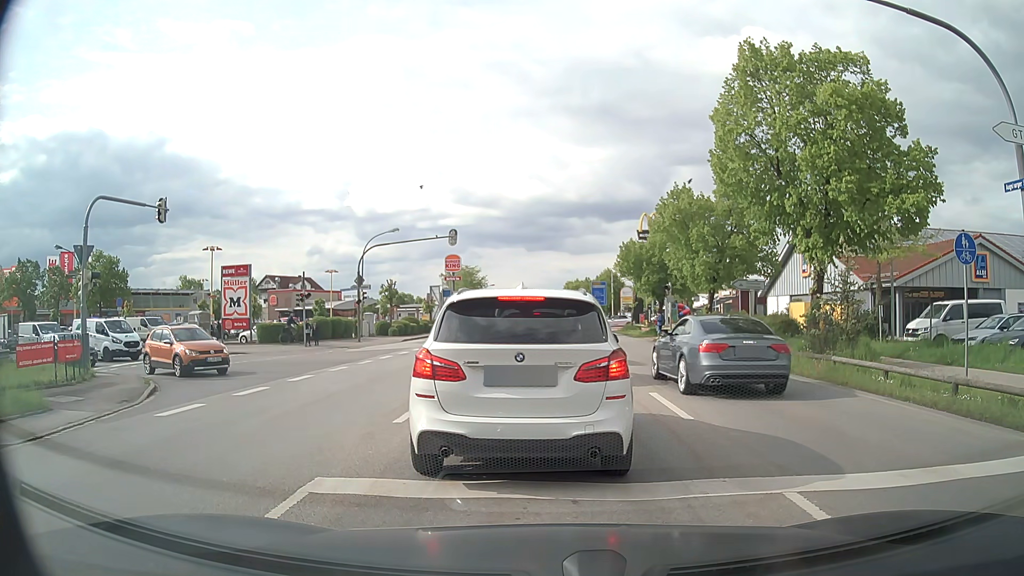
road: secondary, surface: asphalt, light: Day
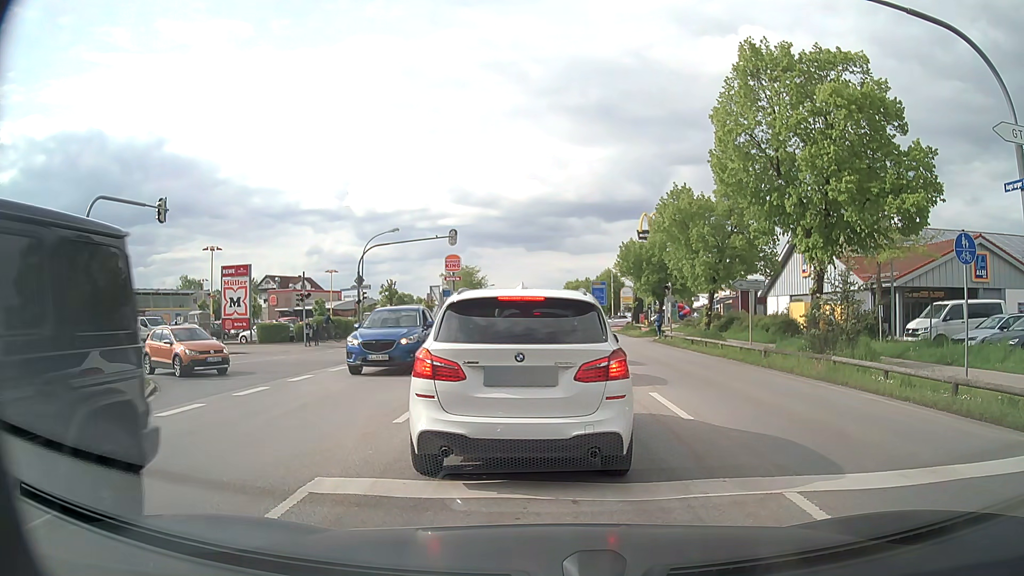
(0.0, 0.0) m; 0°
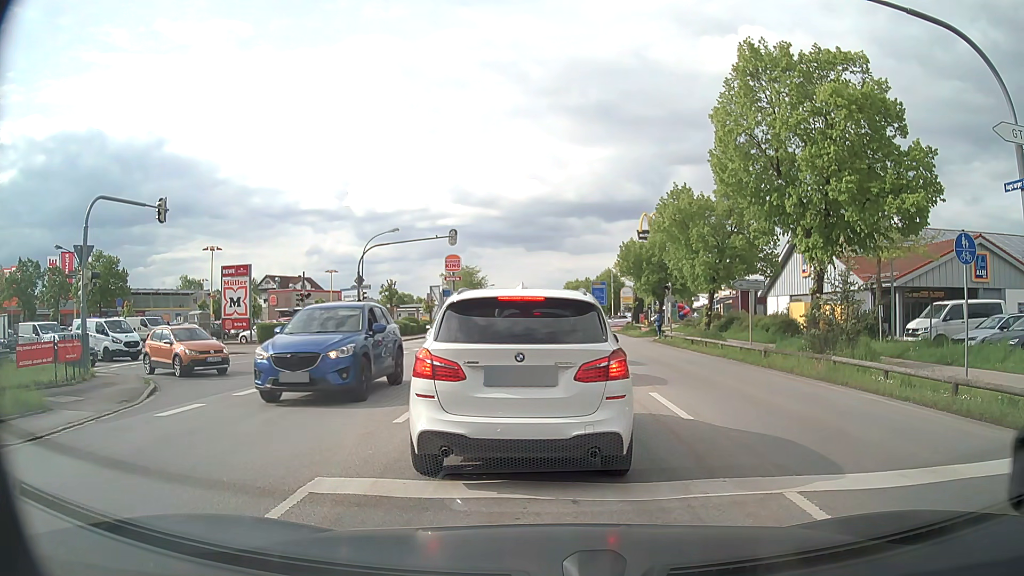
(0.0, 0.0) m; 0°
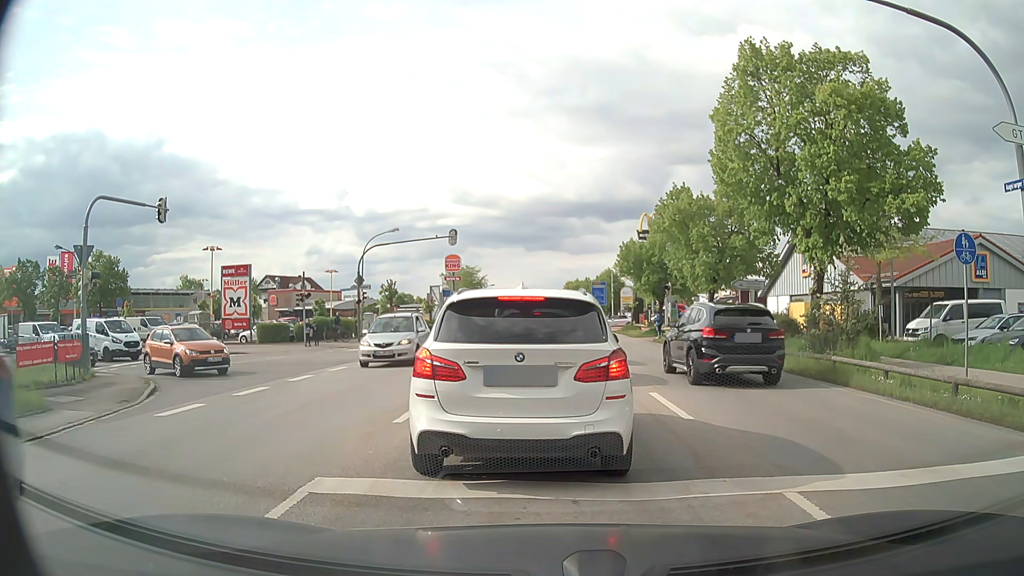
(0.0, 0.0) m; 0°
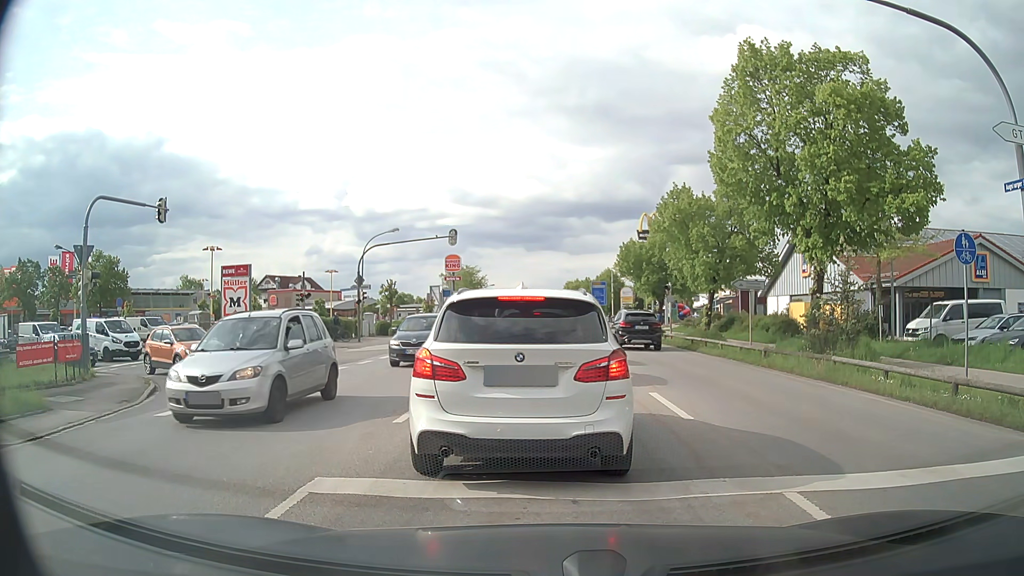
(0.0, 0.0) m; 0°
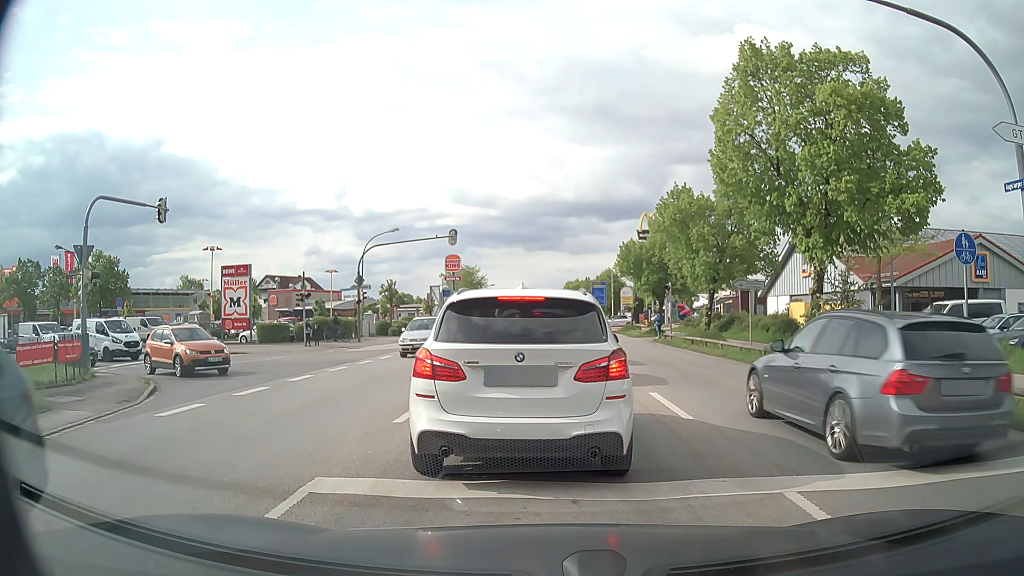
(0.0, 0.0) m; 0°
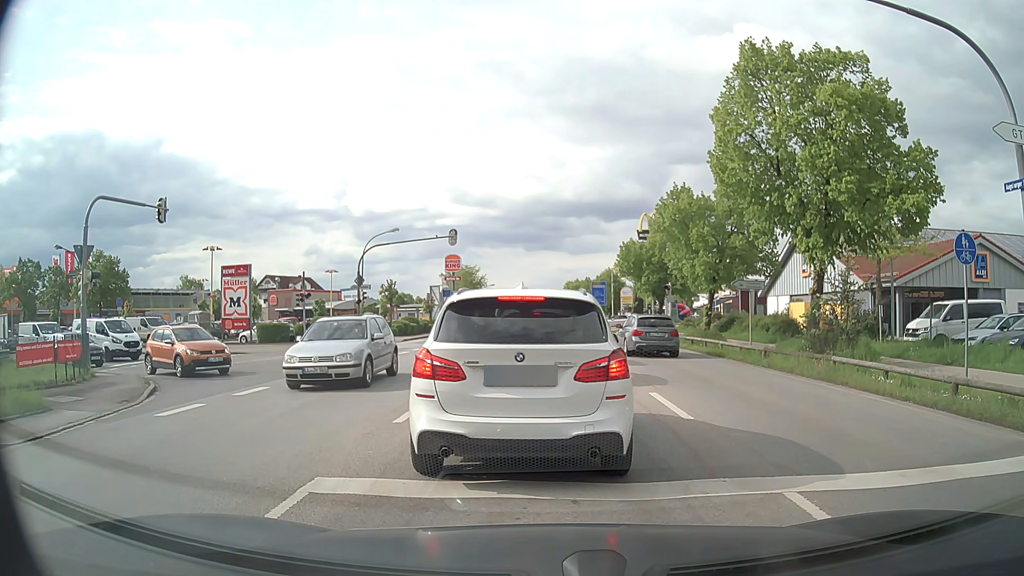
(0.0, 0.0) m; 0°
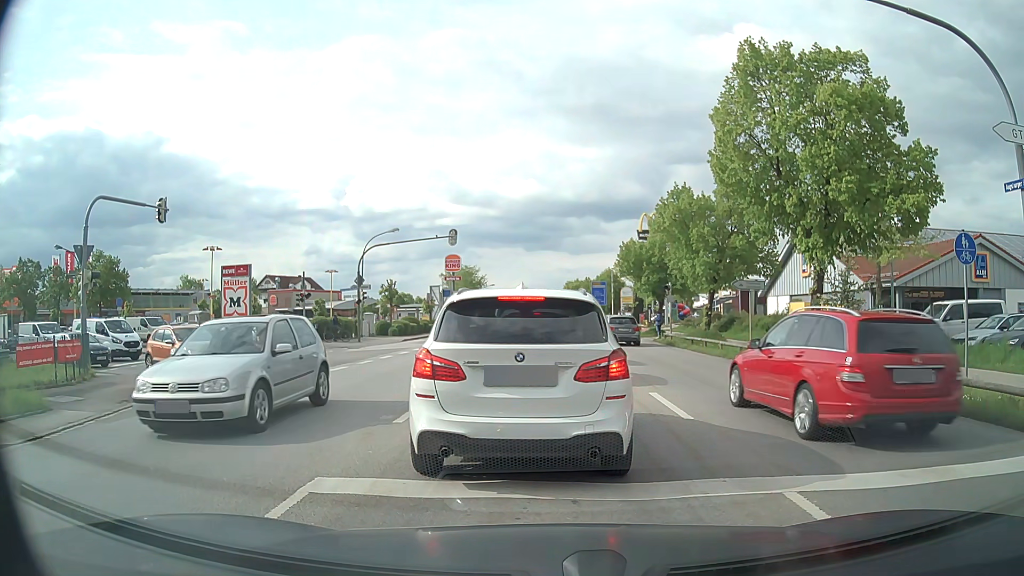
(0.0, 0.0) m; 0°
